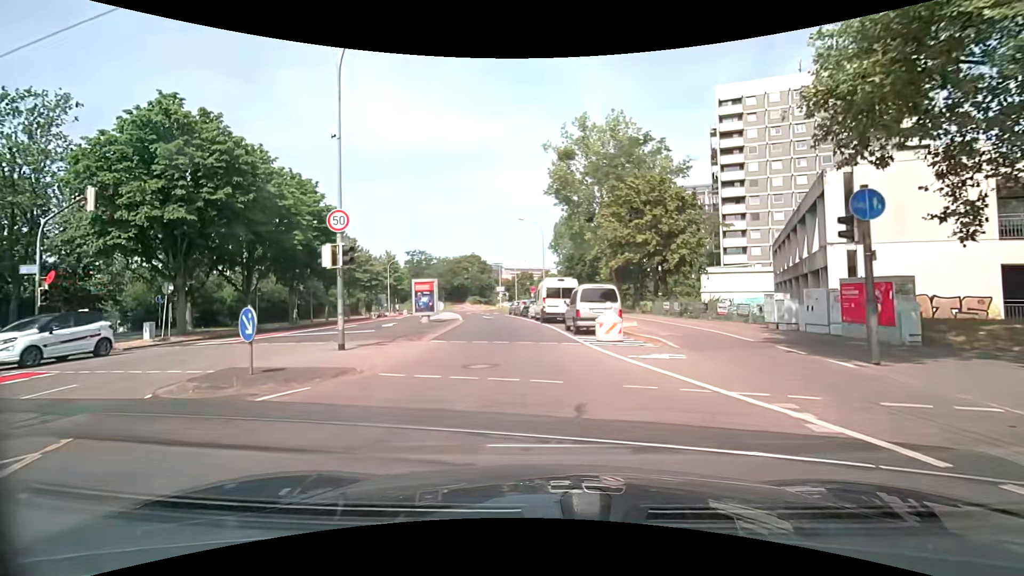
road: tertiary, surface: asphalt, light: Day
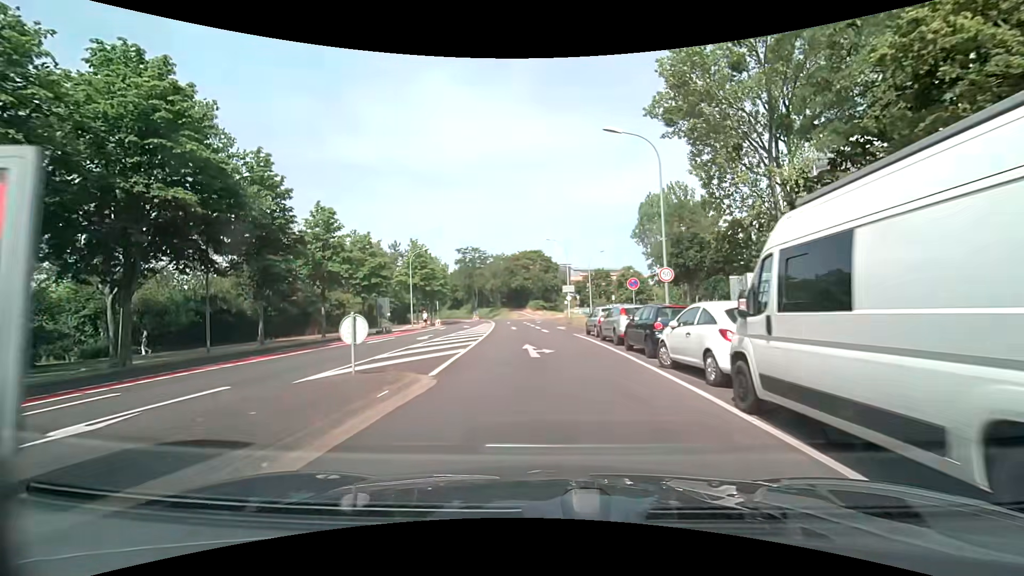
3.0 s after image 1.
(-2.1, +25.7) m; -8°
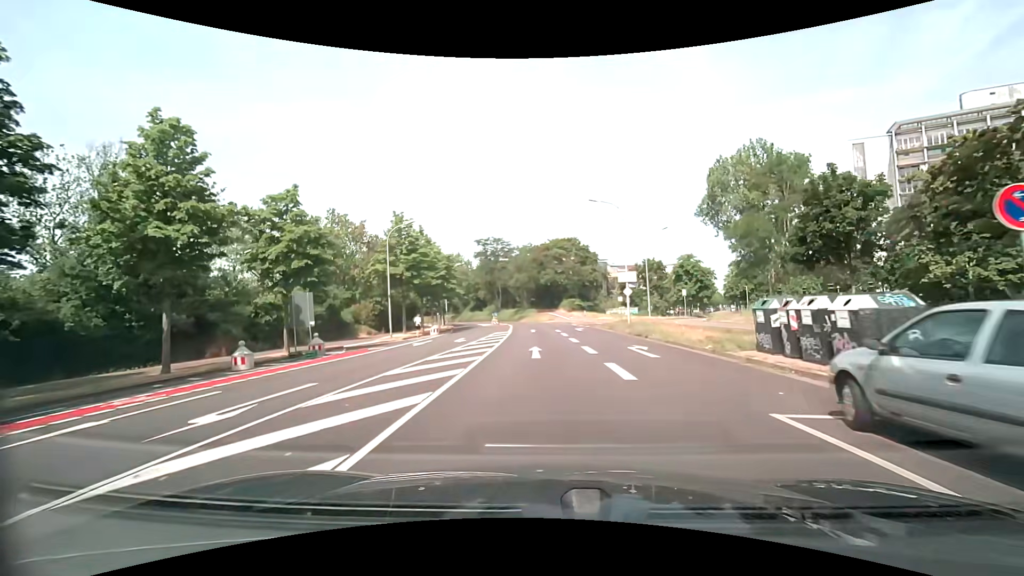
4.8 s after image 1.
(-0.8, +19.8) m; -4°
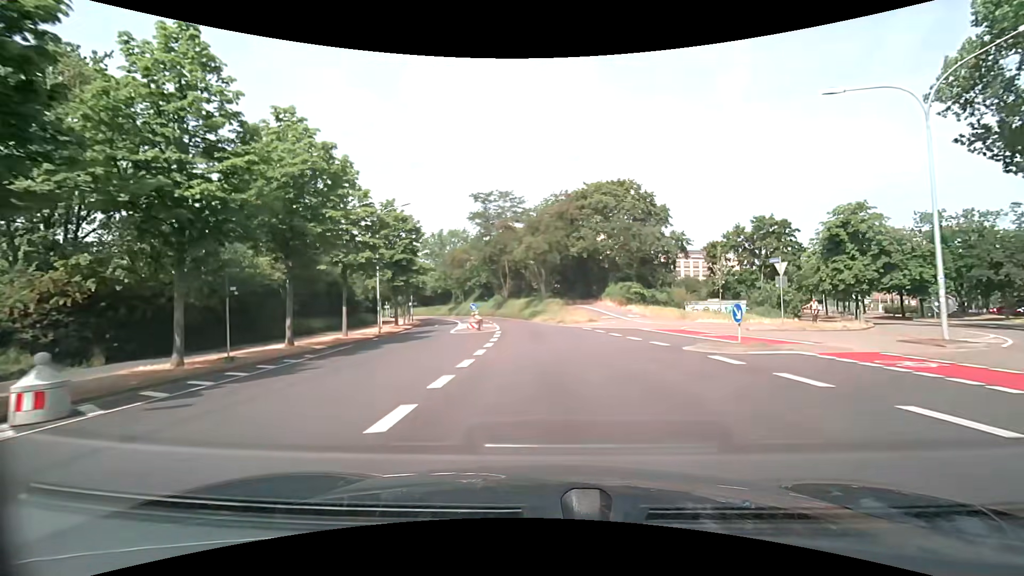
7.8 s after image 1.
(-1.0, +37.1) m; -3°
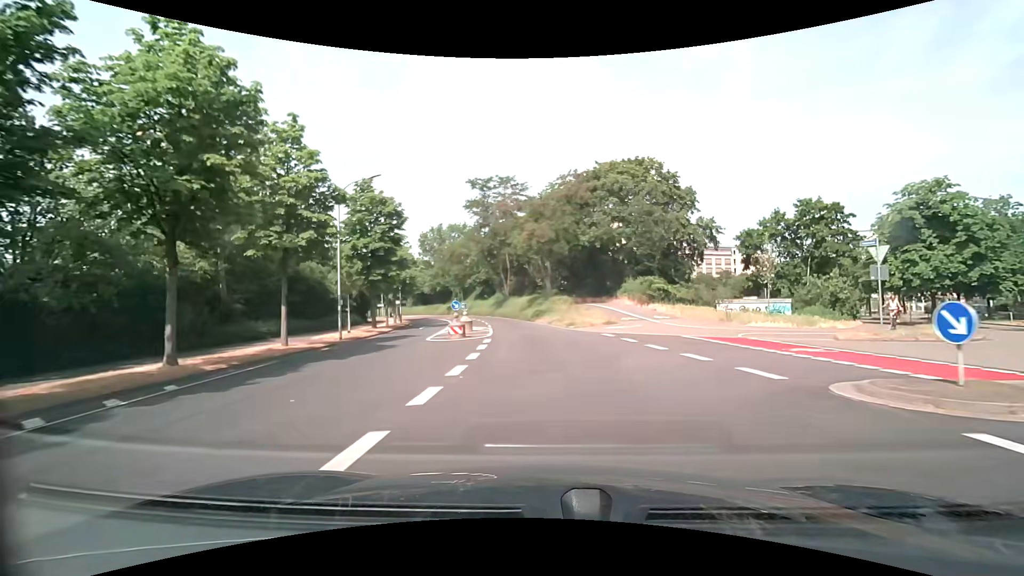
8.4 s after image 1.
(0.0, +7.5) m; 0°
